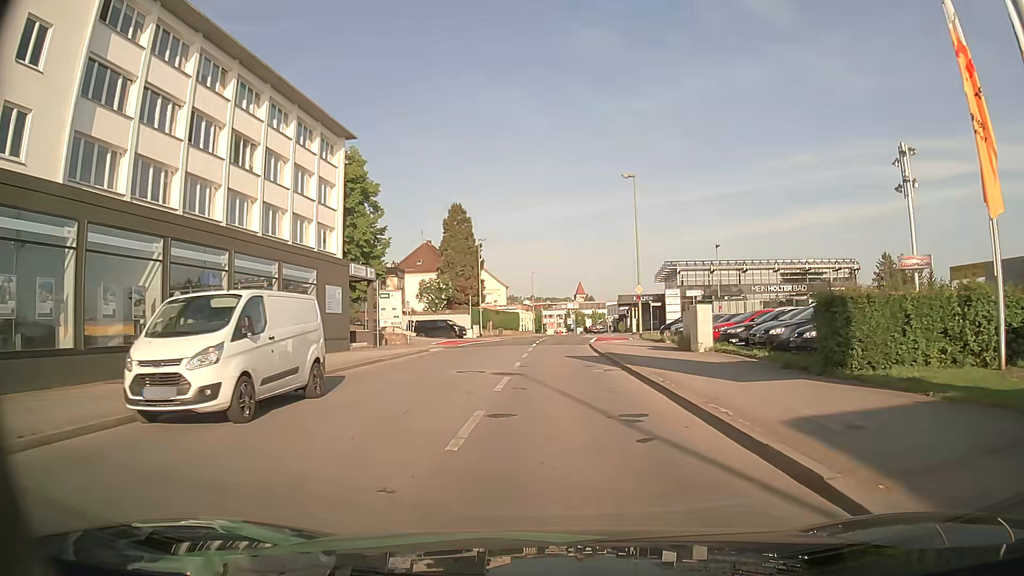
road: tertiary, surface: asphalt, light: Day
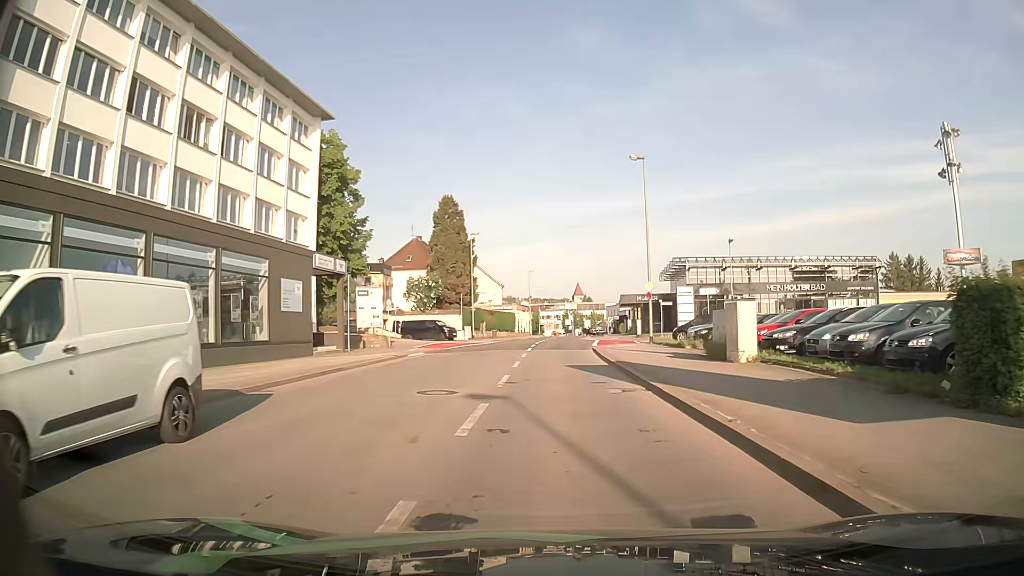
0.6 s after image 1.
(0.0, +5.0) m; -1°
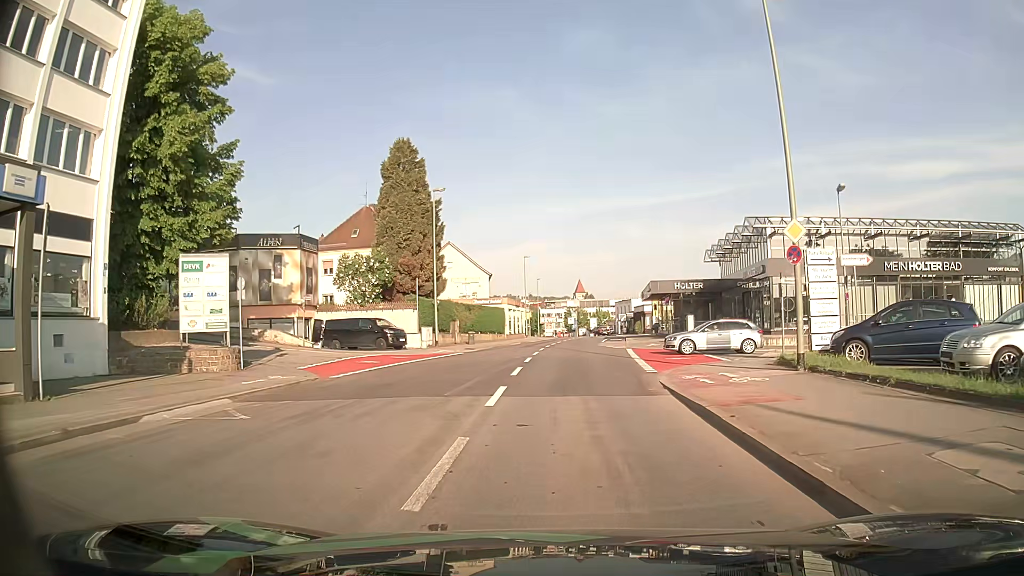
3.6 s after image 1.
(+0.5, +21.3) m; +1°
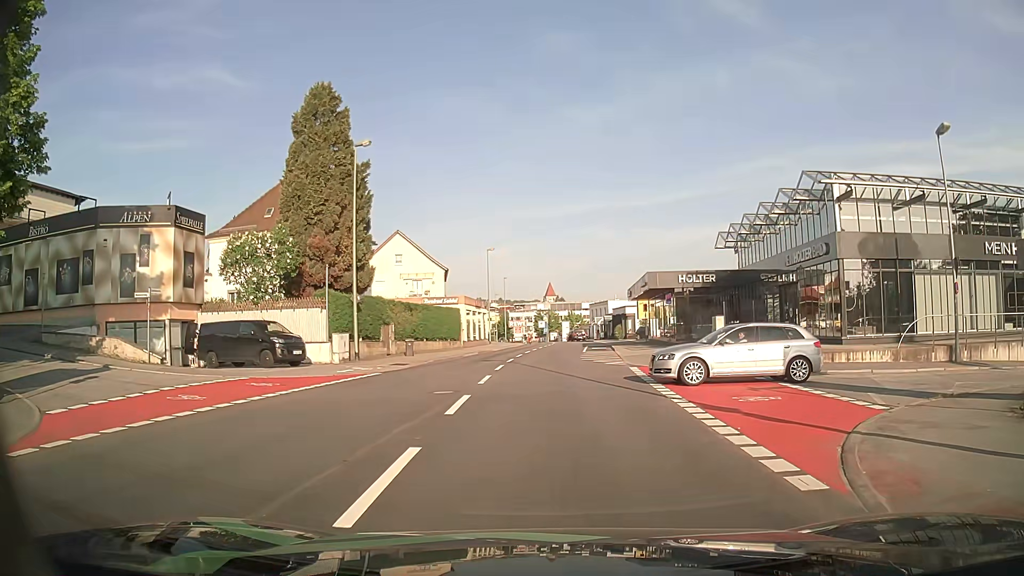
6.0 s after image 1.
(+0.2, +12.1) m; +1°
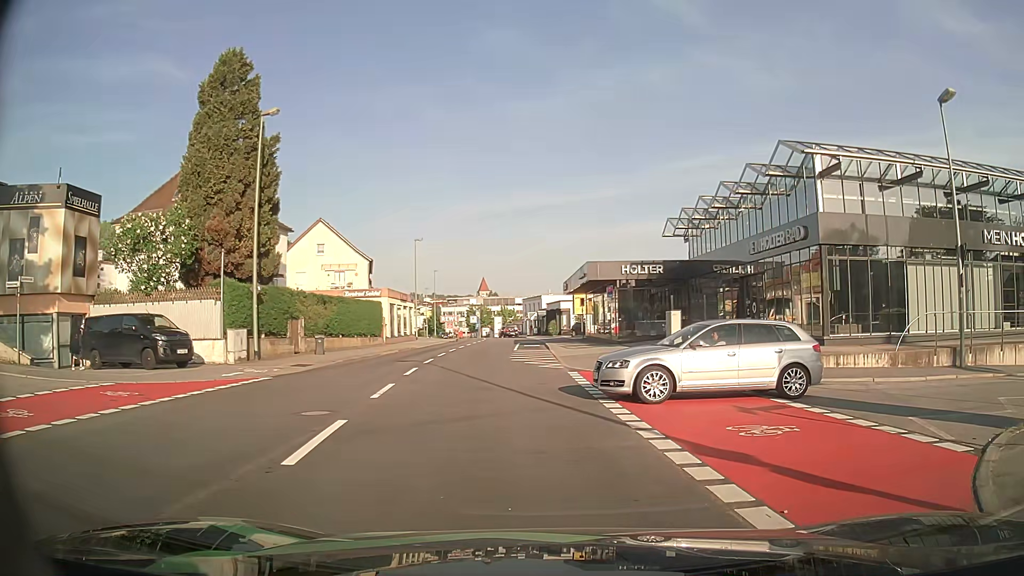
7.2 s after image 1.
(+0.2, +4.0) m; +6°
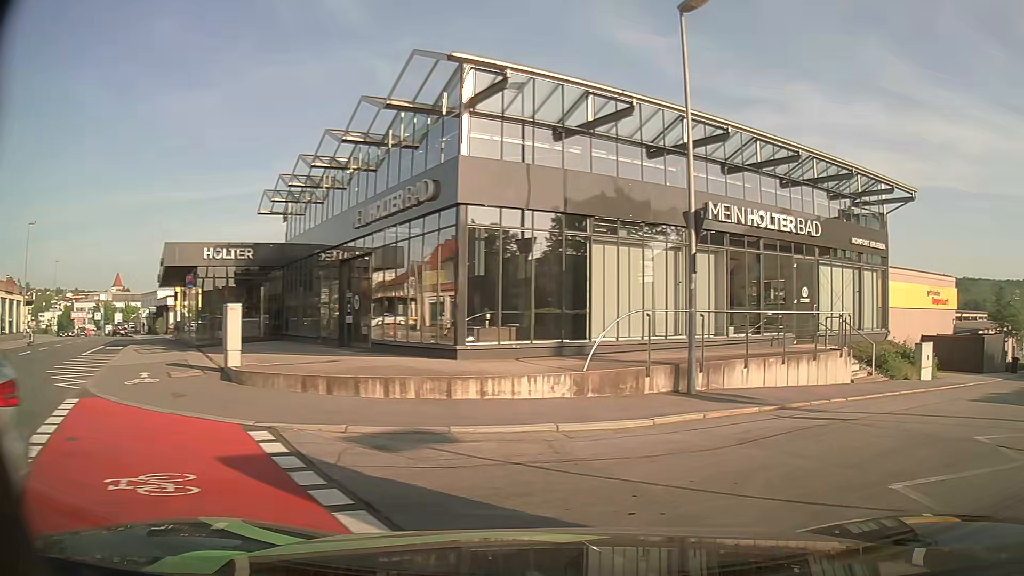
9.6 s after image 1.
(+1.7, +7.3) m; +31°
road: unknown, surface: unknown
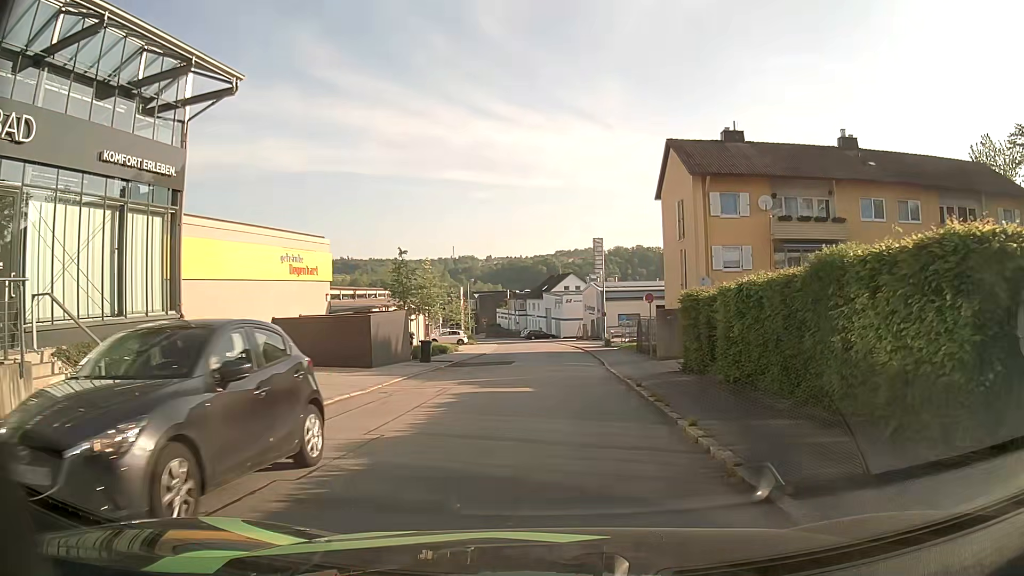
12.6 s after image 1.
(+6.3, +9.2) m; +52°
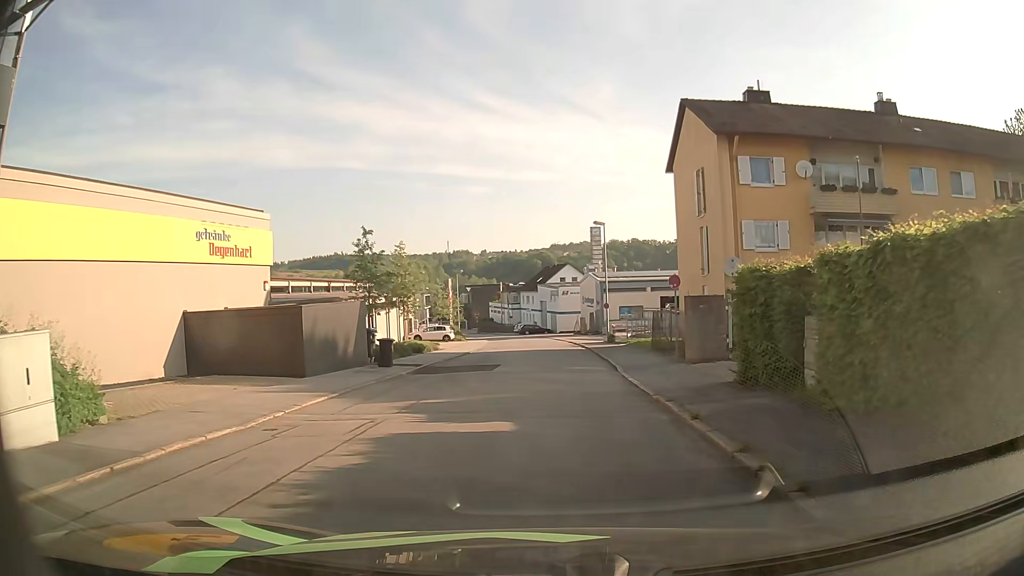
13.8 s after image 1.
(+0.1, +6.4) m; +2°
(0, +10) (0, +20) (0, +30) (0, +40) (-1, +50) (-2, +60) (-3, +70) (-5, +80) (-7, +89) (-10, +99) m
